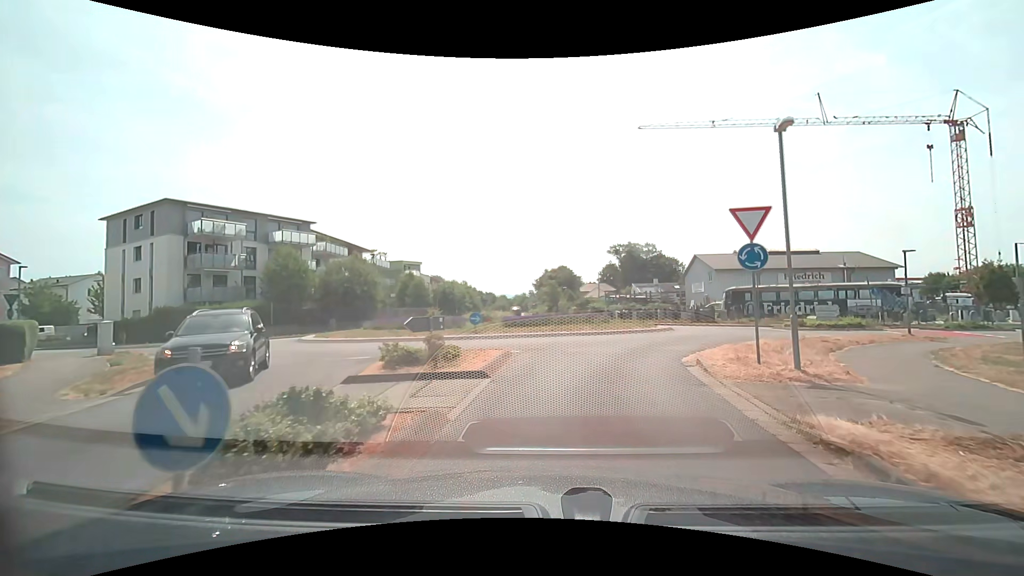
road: secondary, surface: asphalt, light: Day
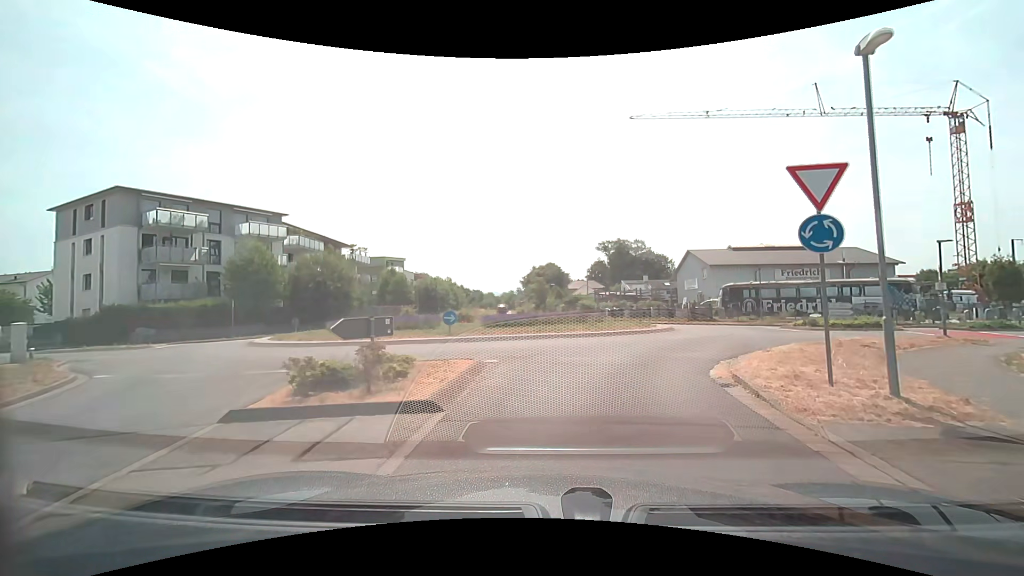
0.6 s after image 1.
(0.0, +3.2) m; +2°
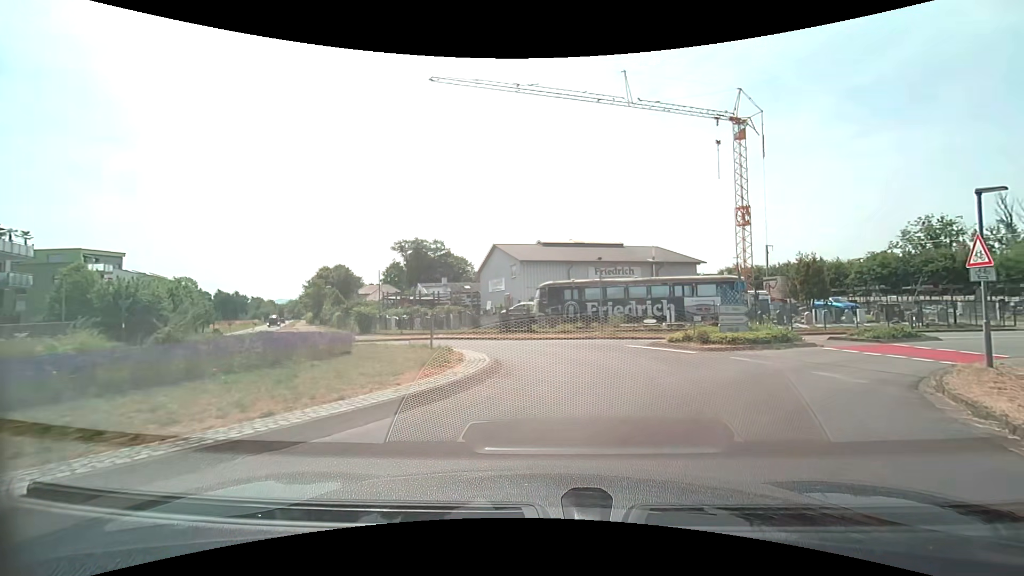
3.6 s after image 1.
(+2.0, +14.5) m; +20°
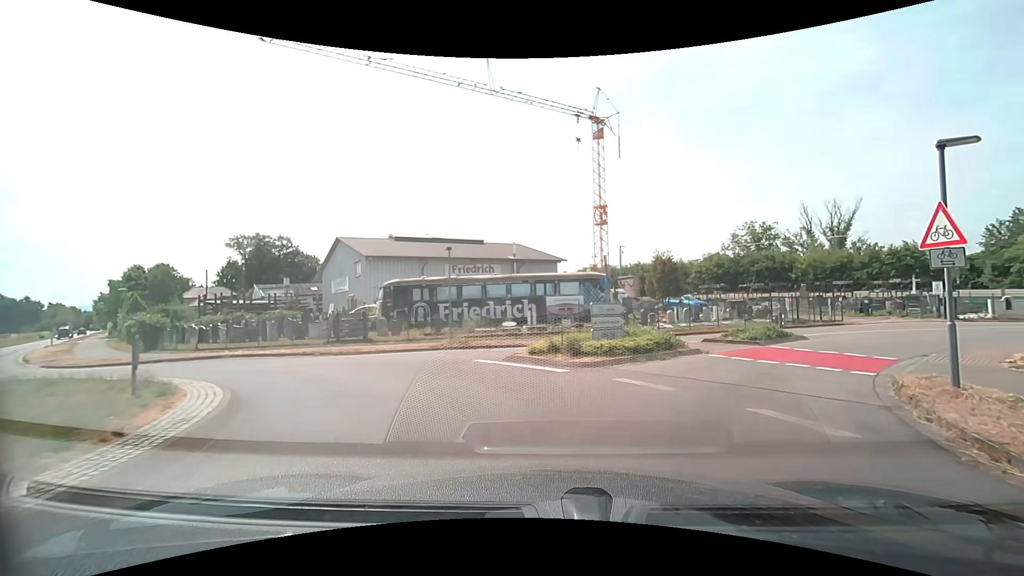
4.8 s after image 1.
(+0.7, +5.2) m; +15°
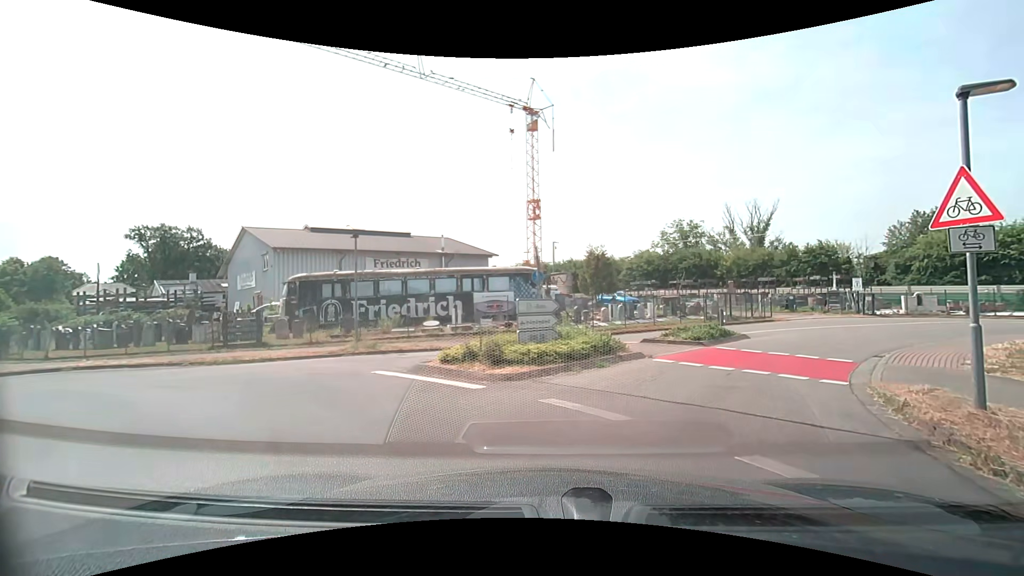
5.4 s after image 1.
(+0.2, +2.6) m; +8°
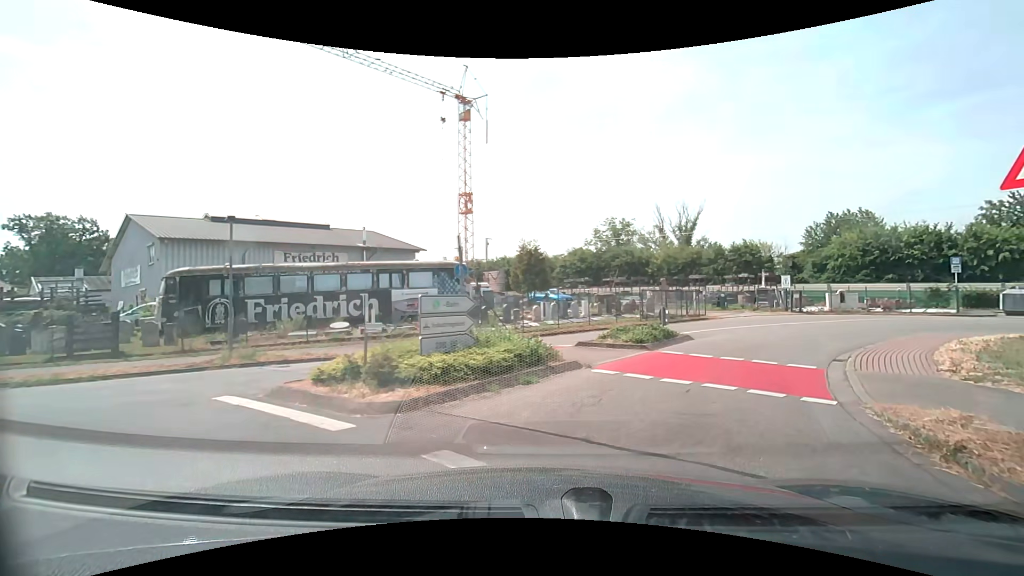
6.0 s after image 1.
(+0.2, +2.7) m; +8°
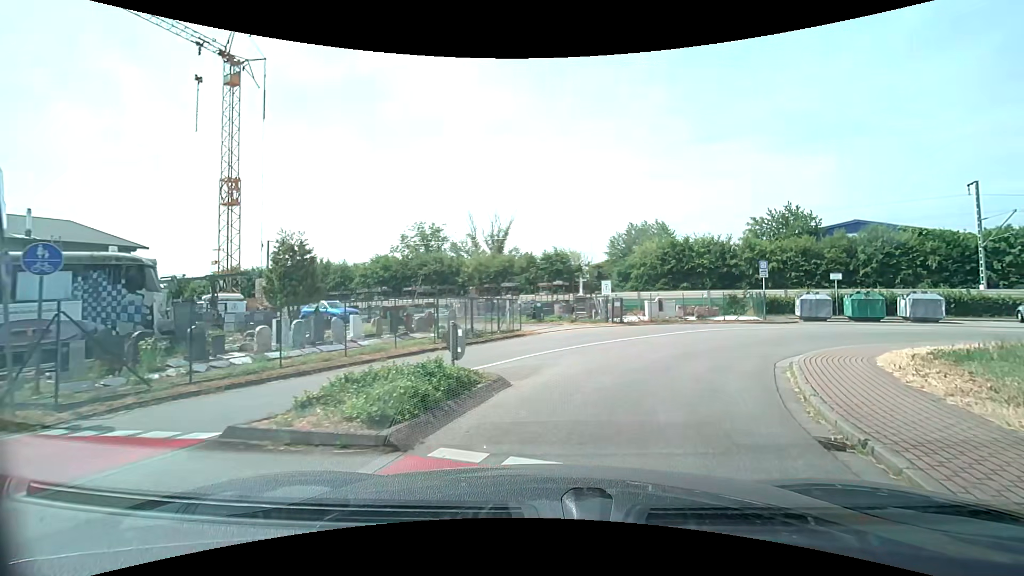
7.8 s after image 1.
(+1.7, +8.4) m; +21°
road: unclassified
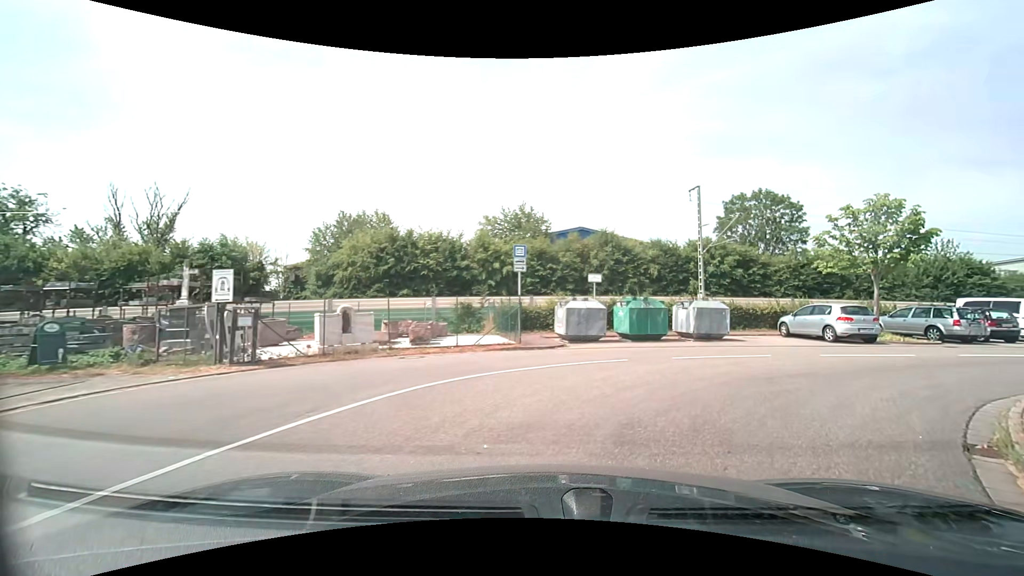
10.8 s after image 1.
(+3.4, +13.9) m; +29°
